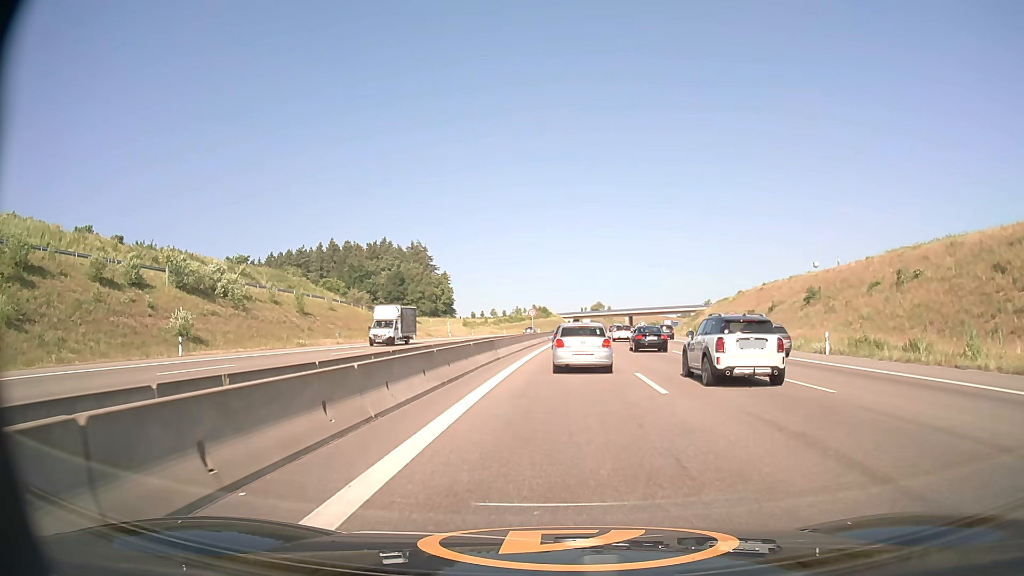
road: motorway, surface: asphalt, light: Day
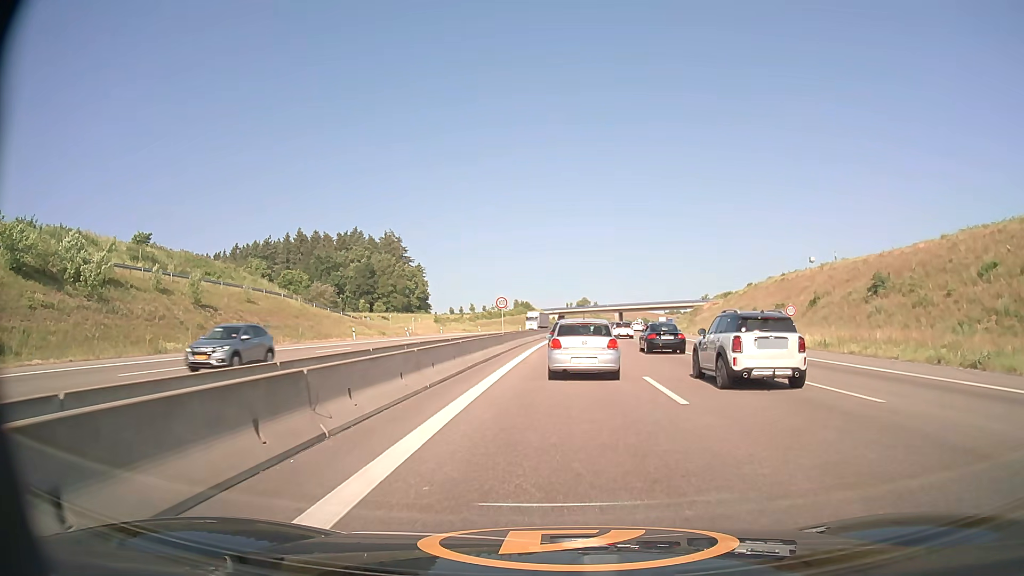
(+0.3, +19.8) m; +1°
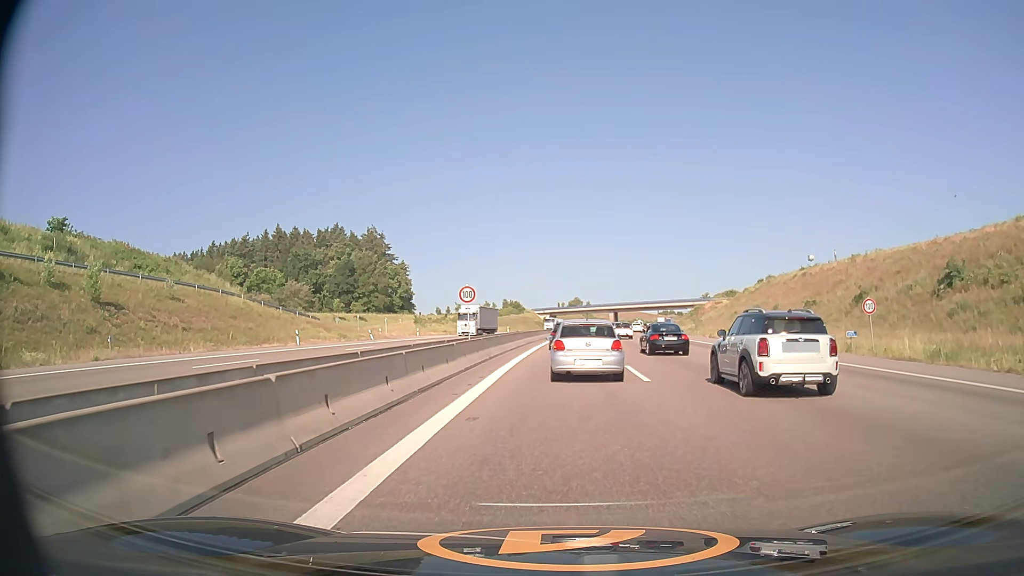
(+0.1, +12.8) m; +1°
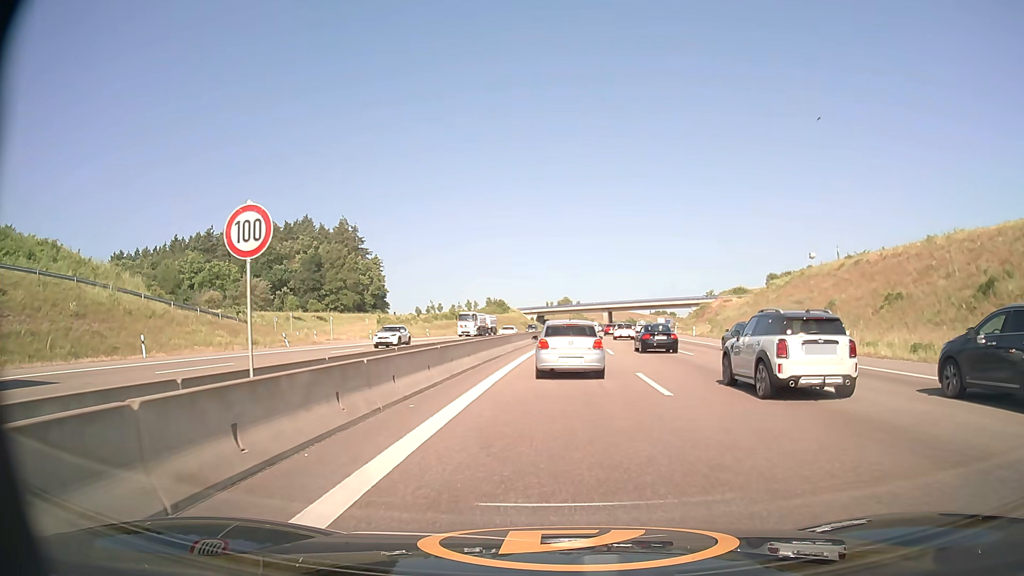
(+0.3, +20.6) m; +1°
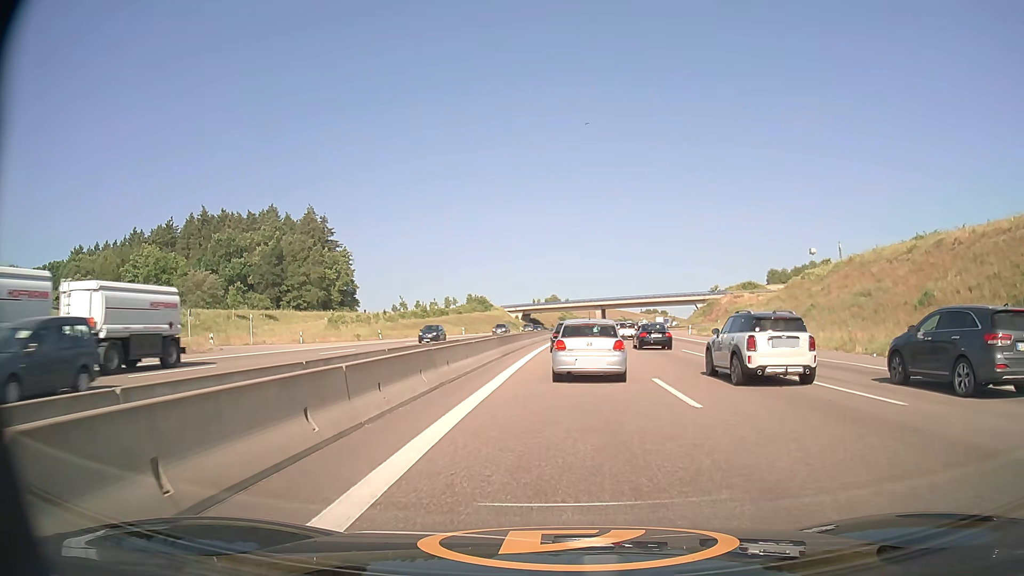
(+0.1, +19.5) m; +1°
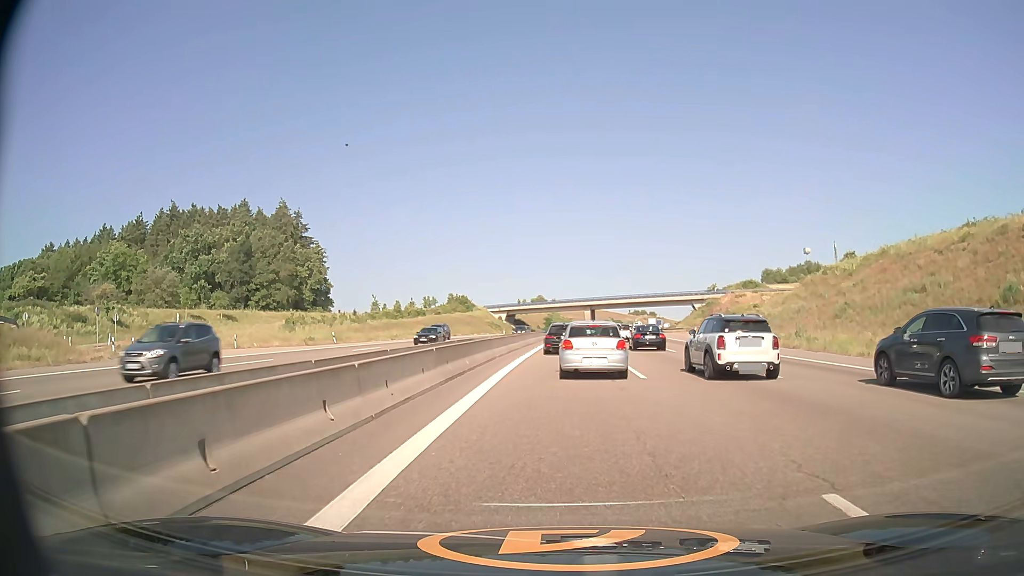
(+0.1, +11.2) m; +1°
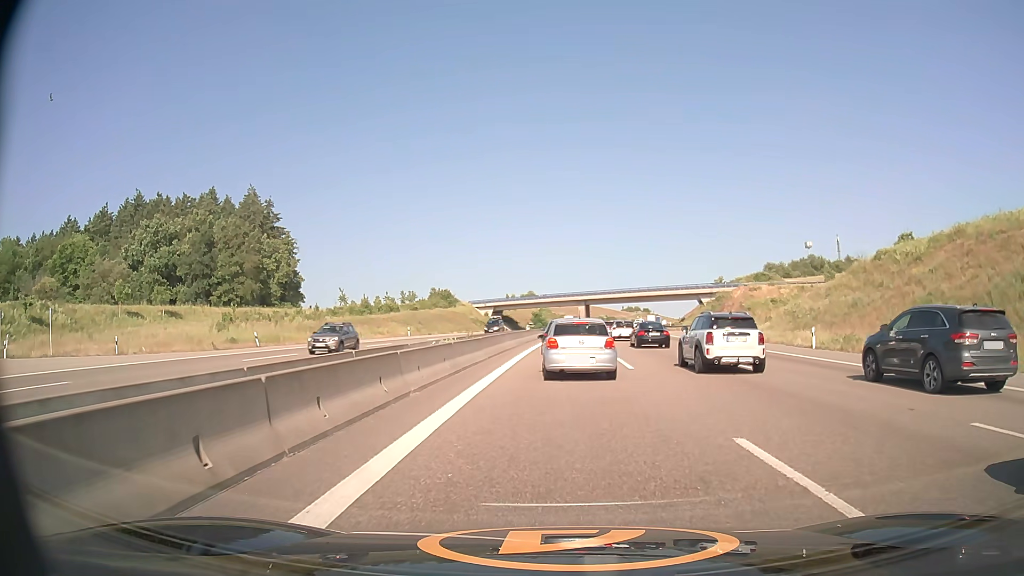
(+0.1, +14.9) m; +1°
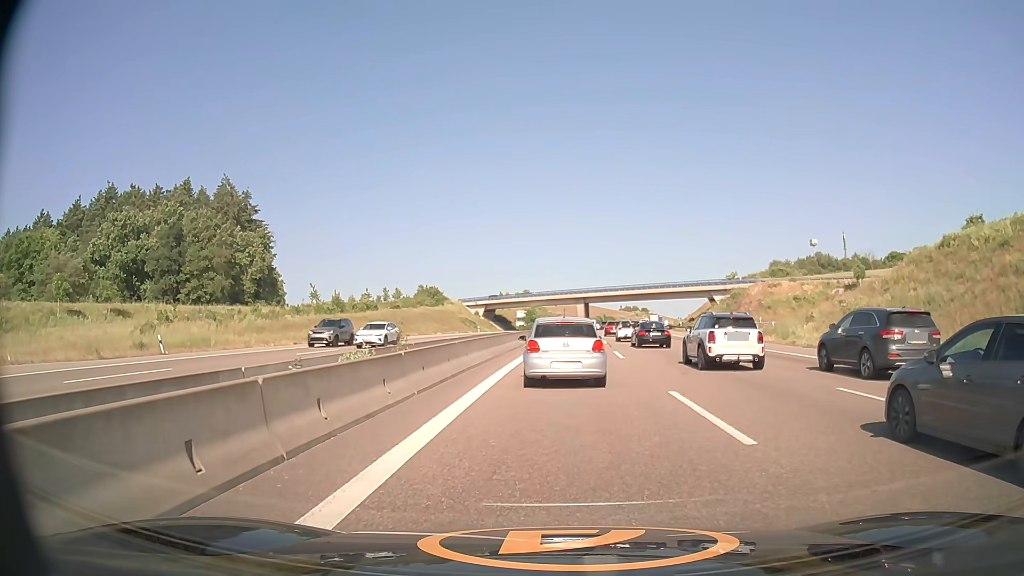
(0.0, +12.1) m; +1°
